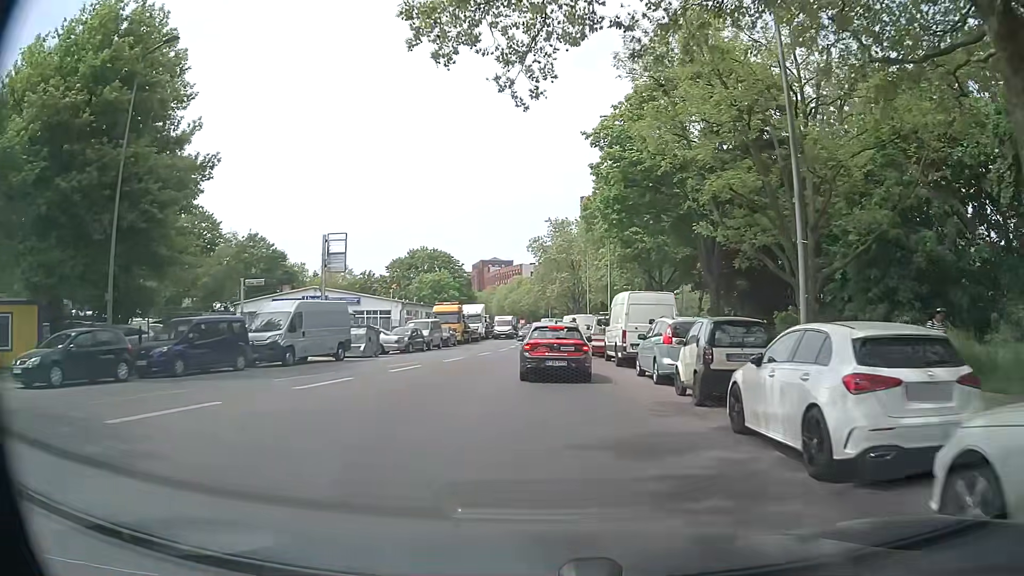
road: tertiary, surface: asphalt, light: Day
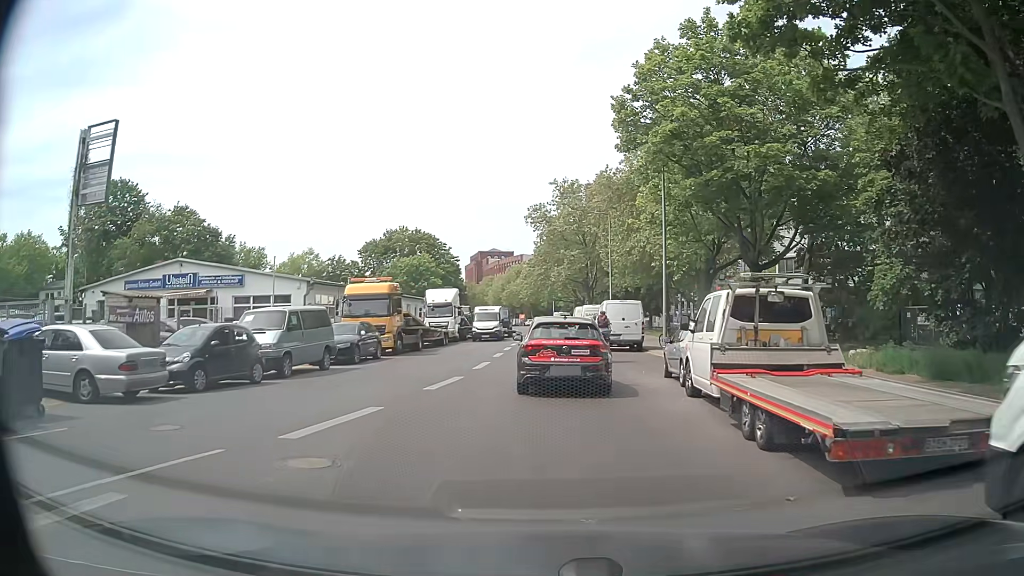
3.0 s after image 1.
(0.0, +23.8) m; 0°
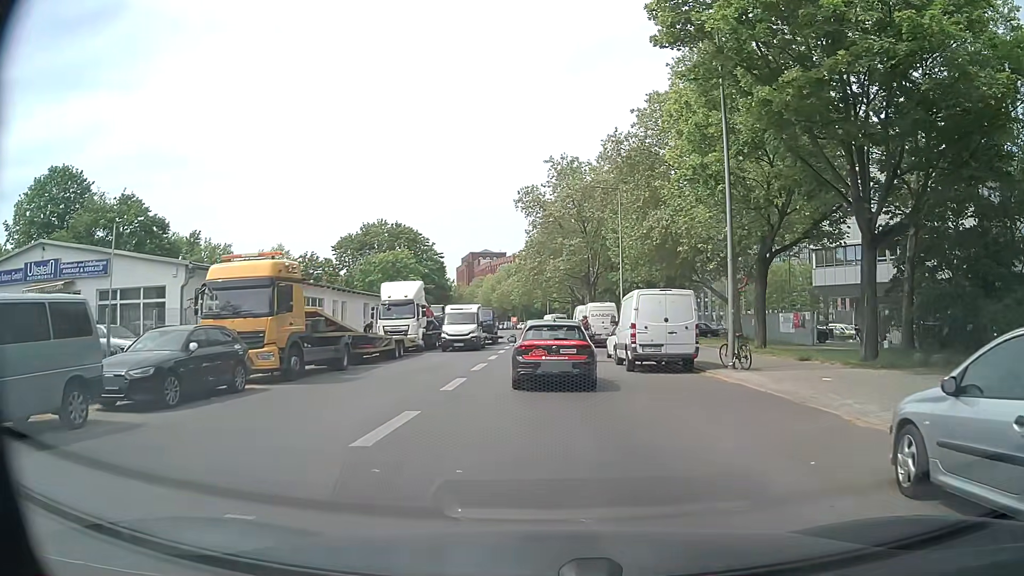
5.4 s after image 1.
(+0.1, +11.9) m; +2°
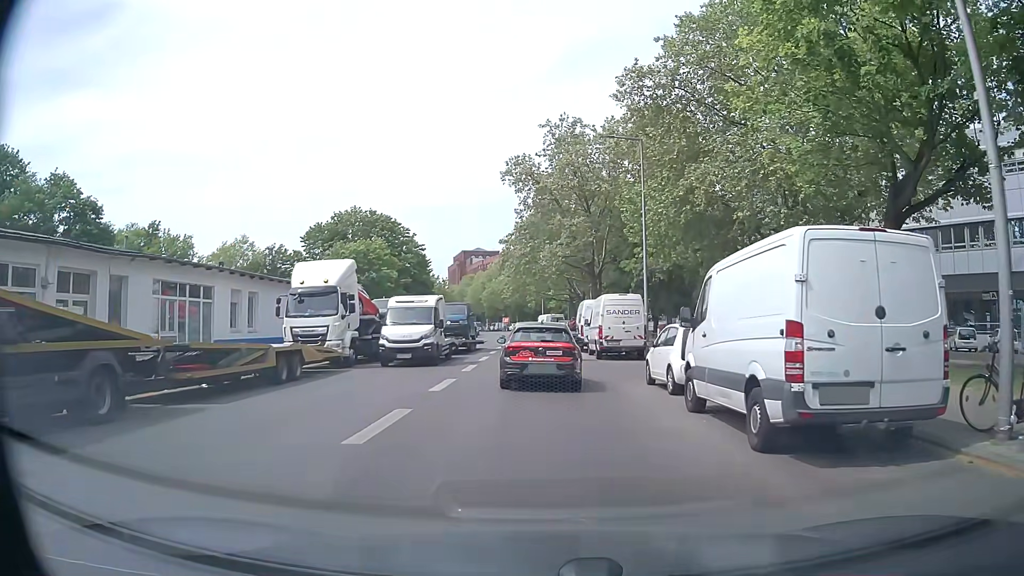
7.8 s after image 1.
(-0.2, +12.7) m; -1°
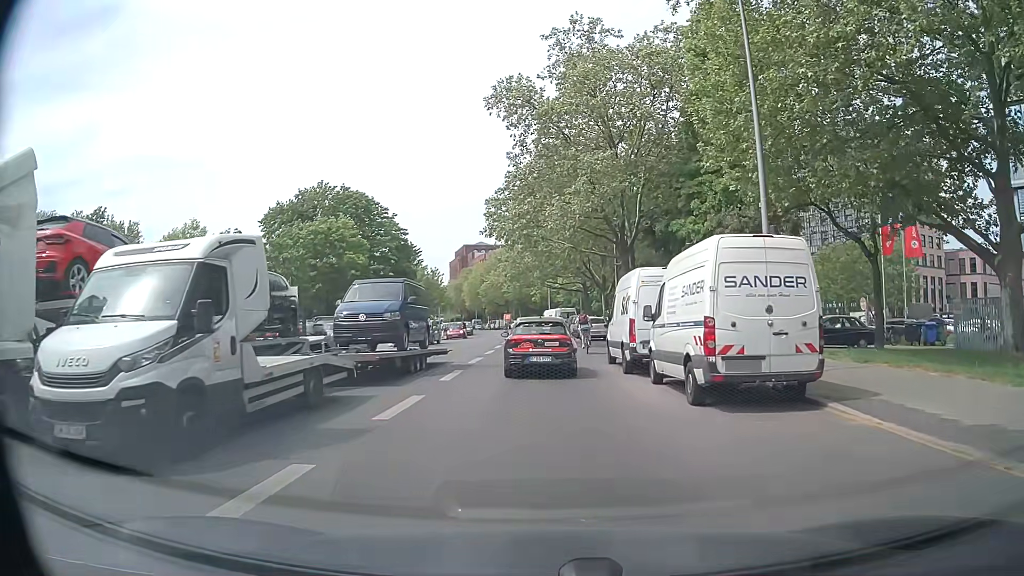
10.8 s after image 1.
(0.0, +17.3) m; -1°
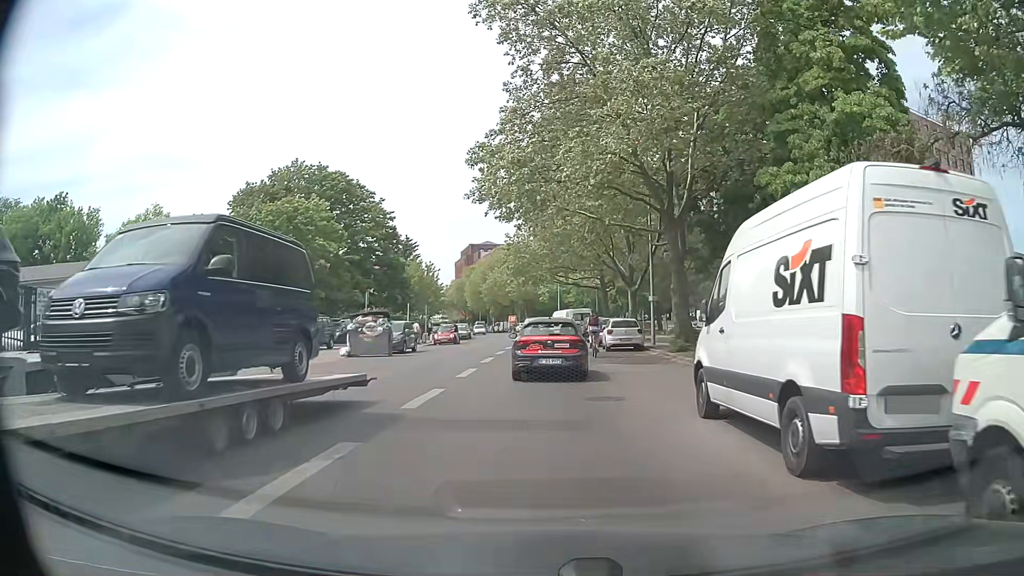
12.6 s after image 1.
(0.0, +11.5) m; -1°
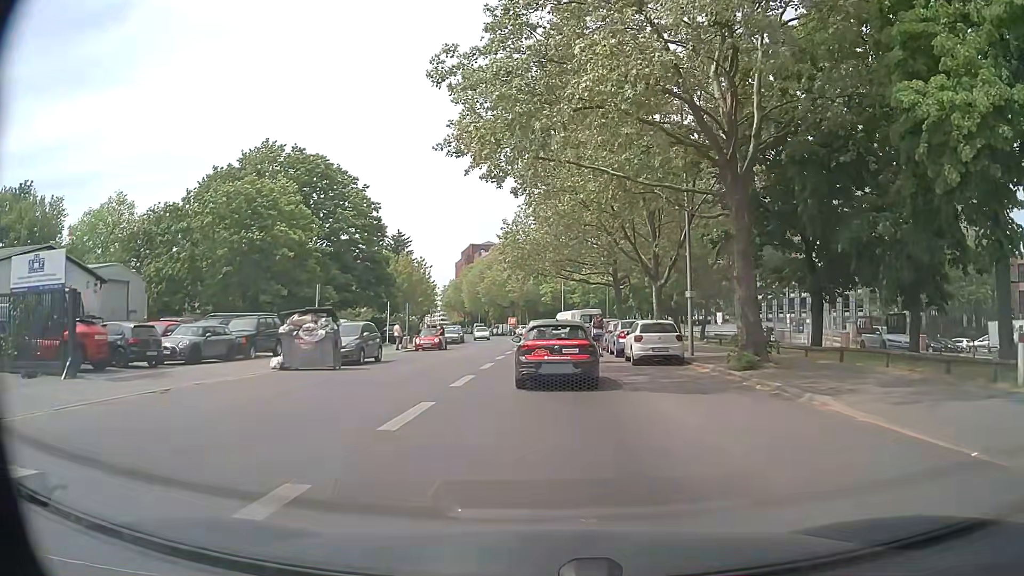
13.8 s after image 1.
(+0.1, +8.3) m; +1°
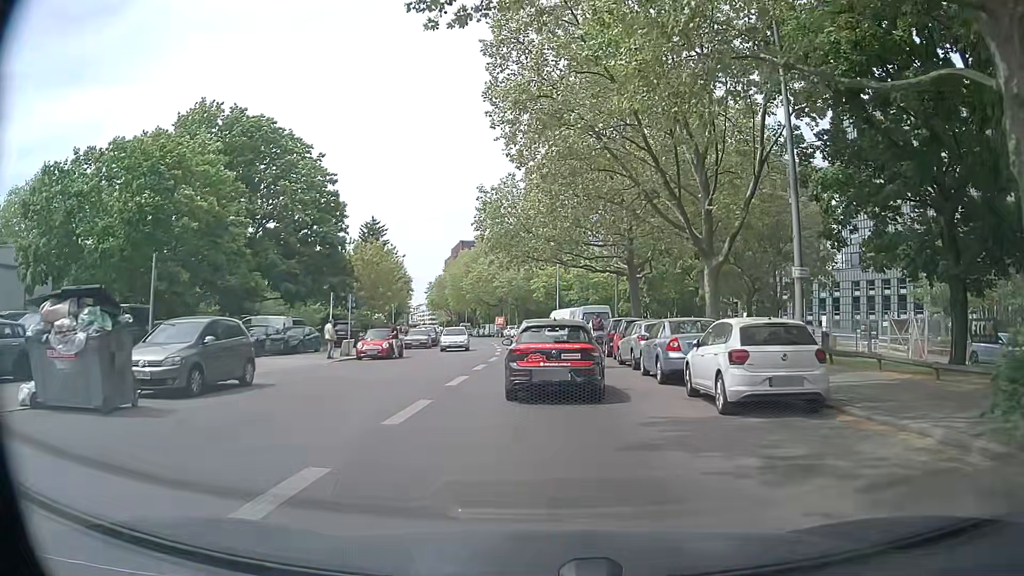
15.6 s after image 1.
(+0.1, +11.9) m; 0°
(0, +10) (0, +20) (0, +30) (0, +40) (-1, +50) (-2, +60) (-4, +70) (-6, +80) (-8, +89) (-10, +99) m
